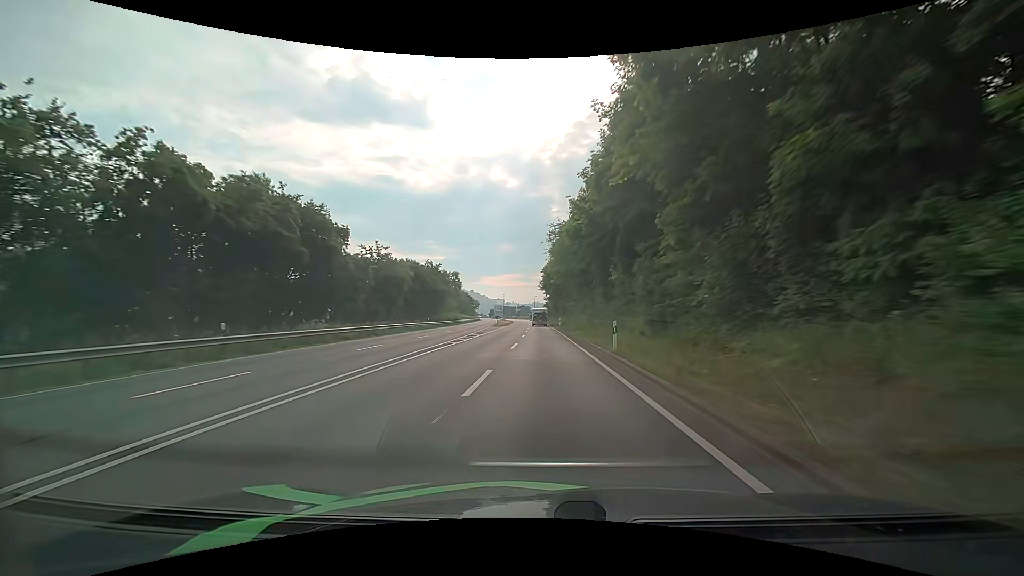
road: primary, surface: asphalt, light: Day
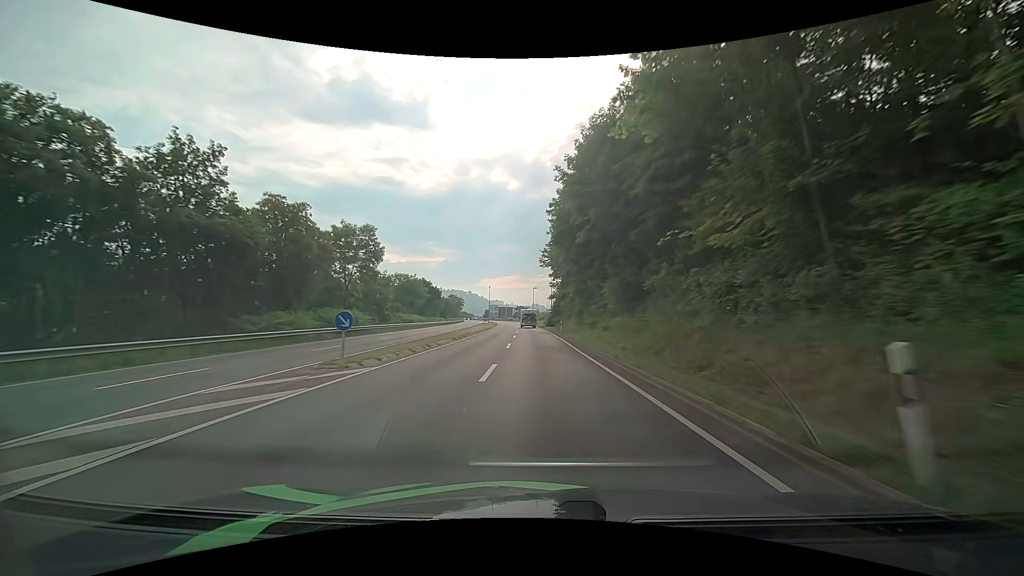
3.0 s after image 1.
(-0.2, +58.4) m; 0°
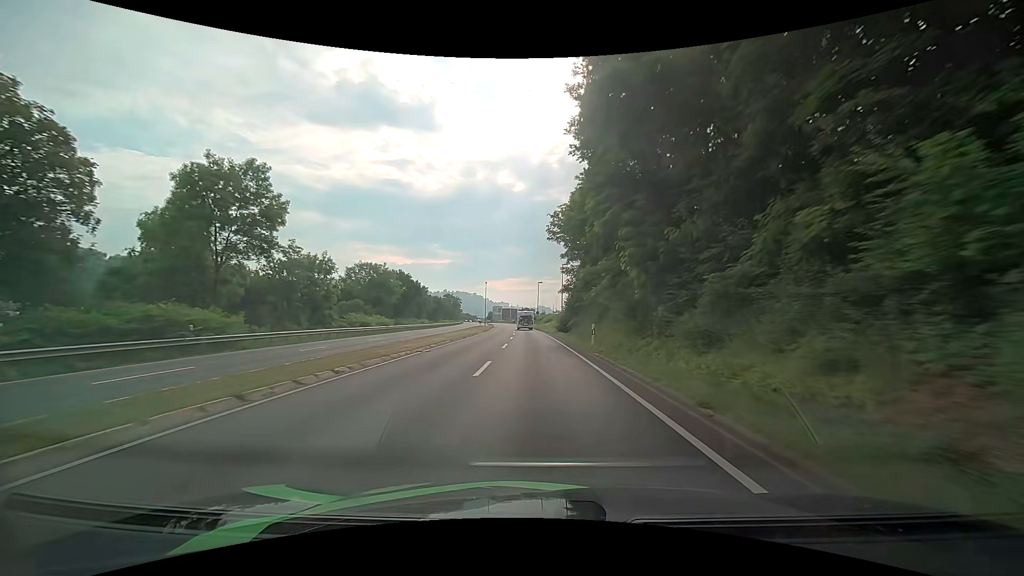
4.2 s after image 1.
(-0.1, +22.9) m; -1°
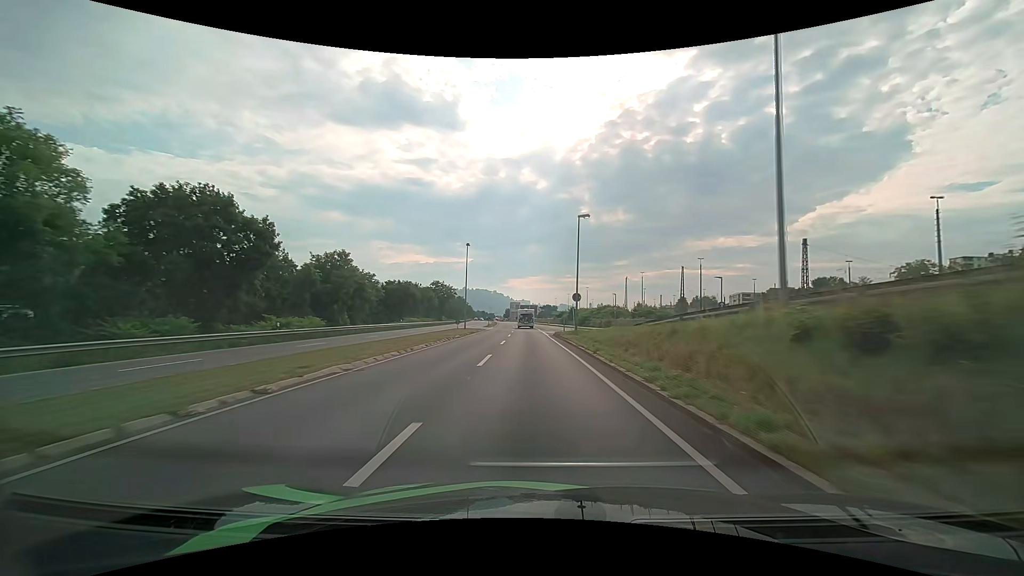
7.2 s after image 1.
(-1.2, +57.6) m; -2°
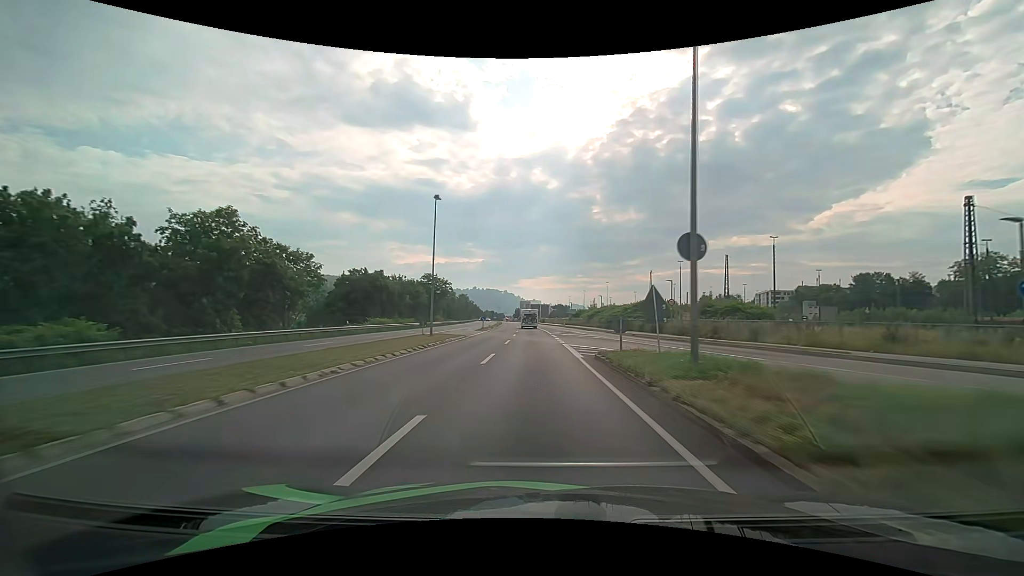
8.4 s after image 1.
(-0.2, +23.6) m; -1°
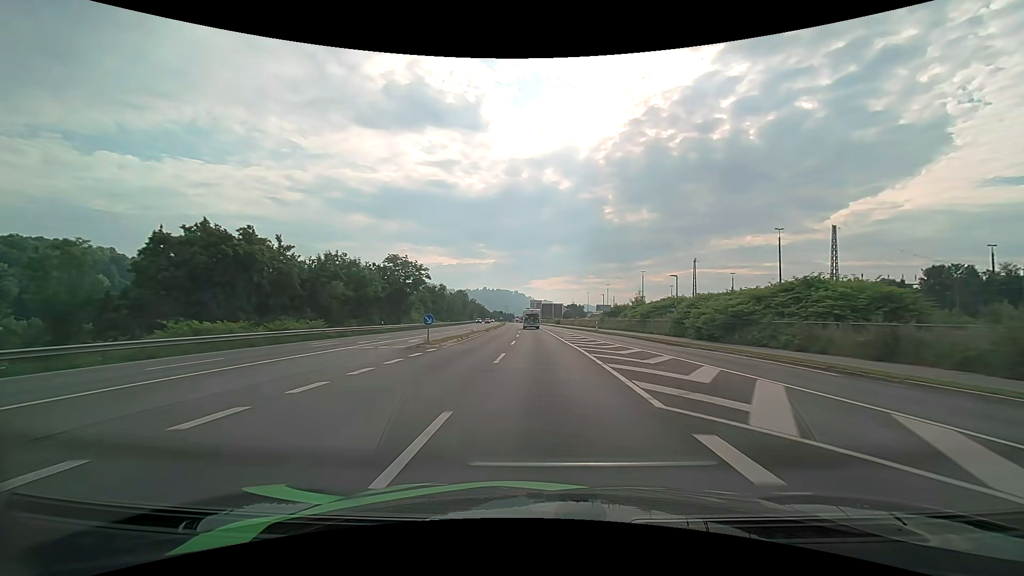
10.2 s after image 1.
(-0.5, +36.0) m; -1°
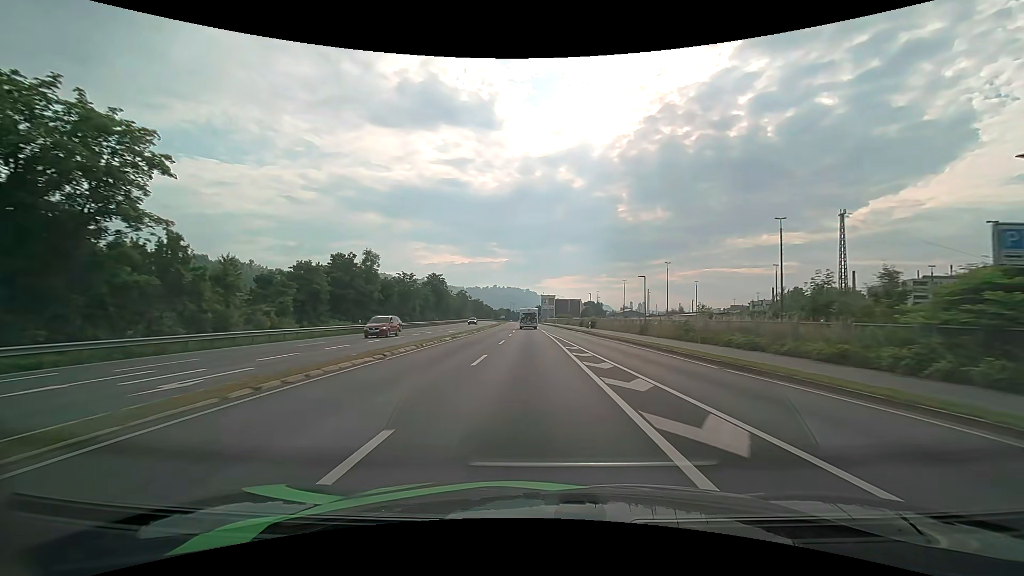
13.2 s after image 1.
(-0.5, +61.2) m; -1°
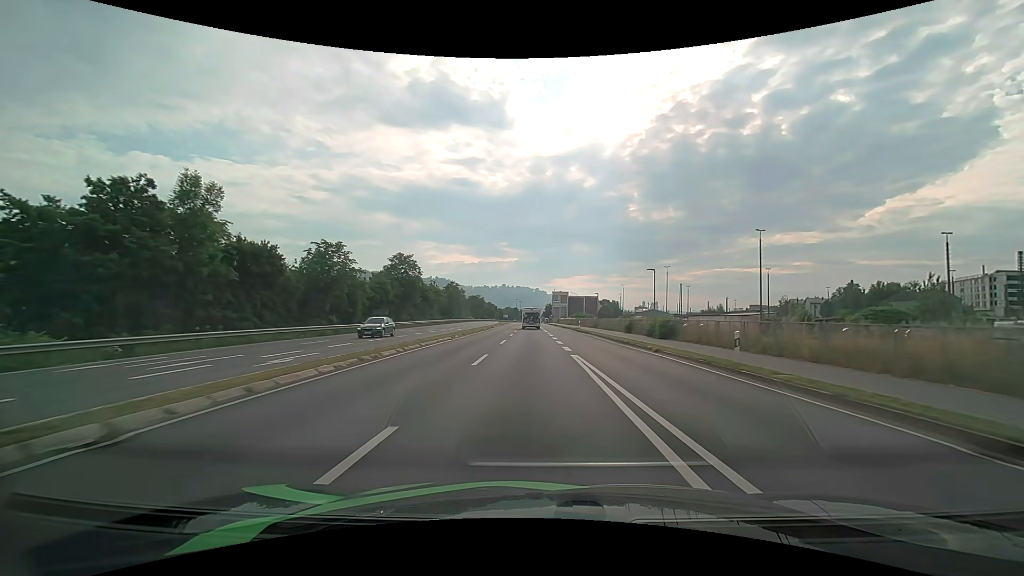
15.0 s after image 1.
(-0.3, +35.8) m; -1°
(0, +10) (0, +20) (0, +30) (+1, +40) (+1, +50) (+1, +60) (+1, +70) (+2, +80) (+2, +90) (+2, +100) m
